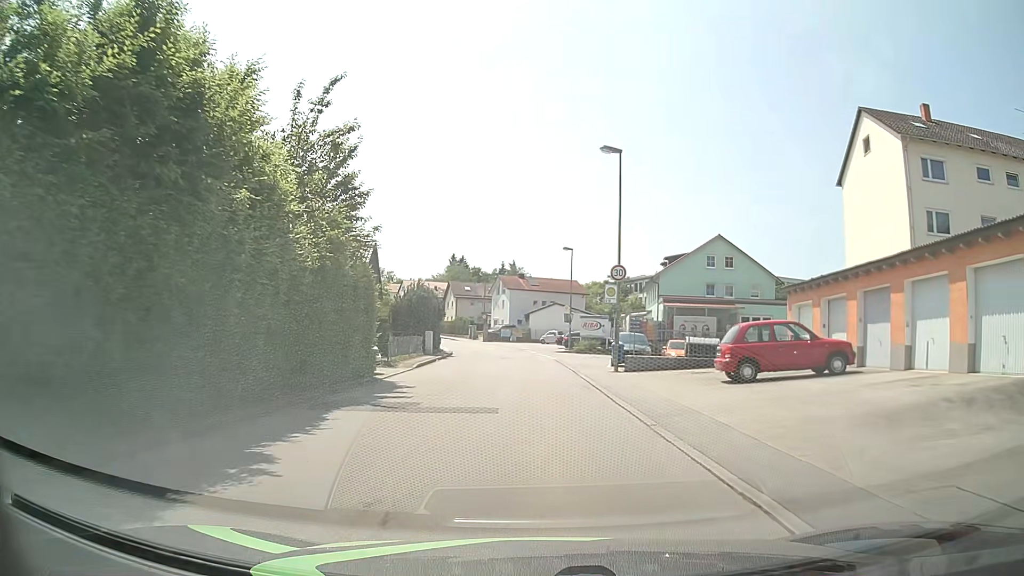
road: unclassified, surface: asphalt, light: Day
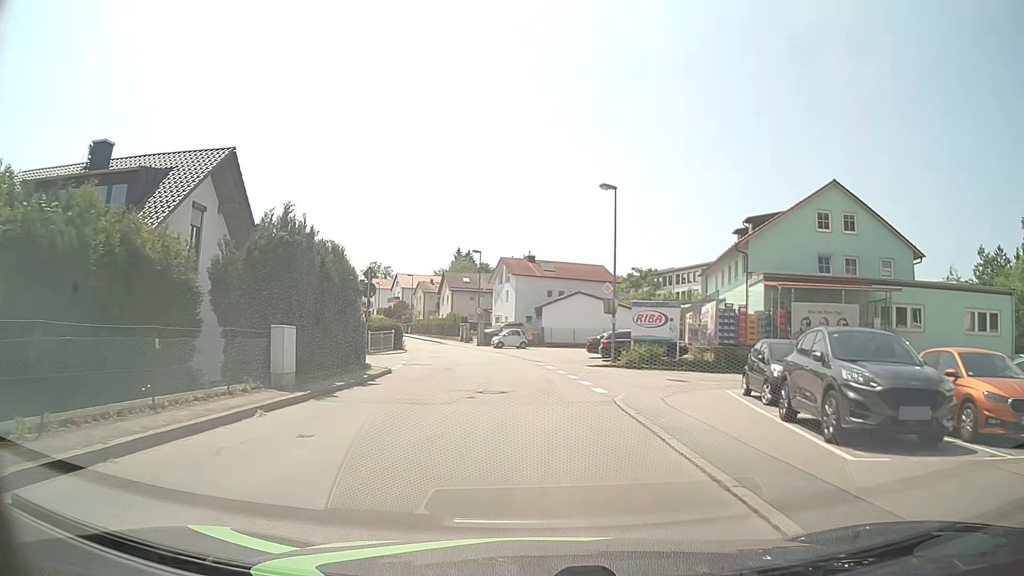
(-0.1, +23.1) m; -1°
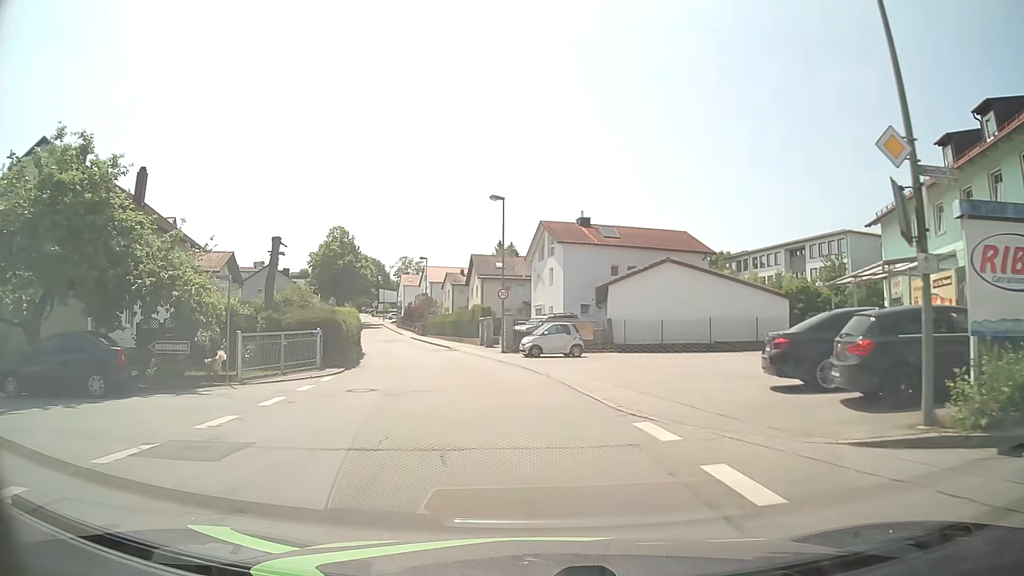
(-0.6, +23.1) m; -4°
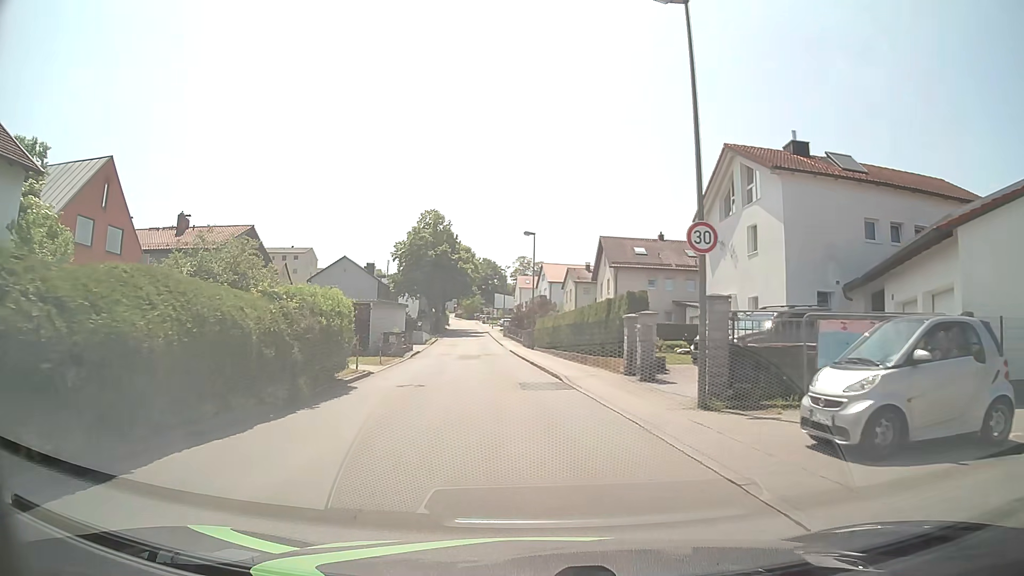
(-2.1, +22.8) m; -12°
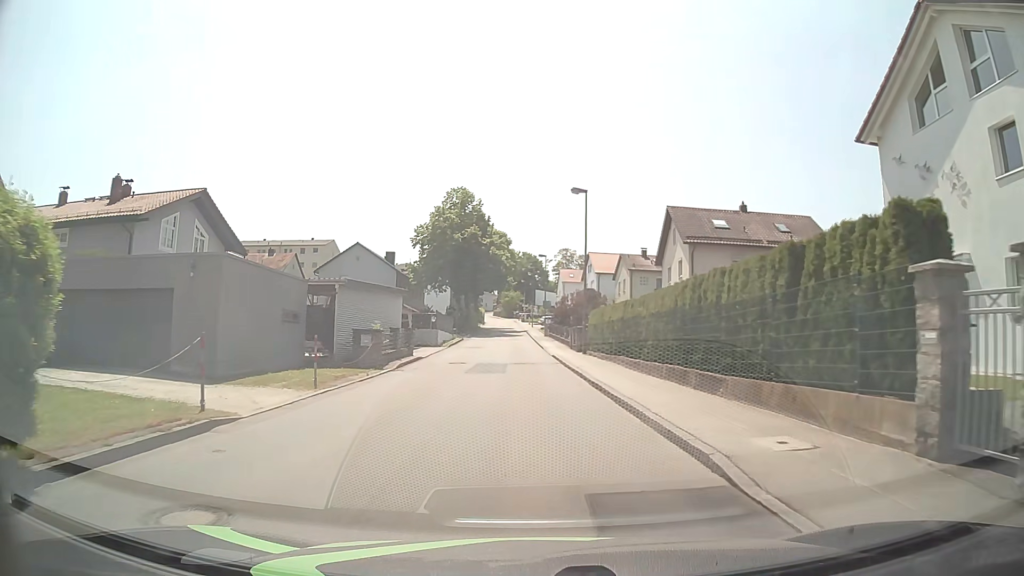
(-0.2, +13.8) m; -3°
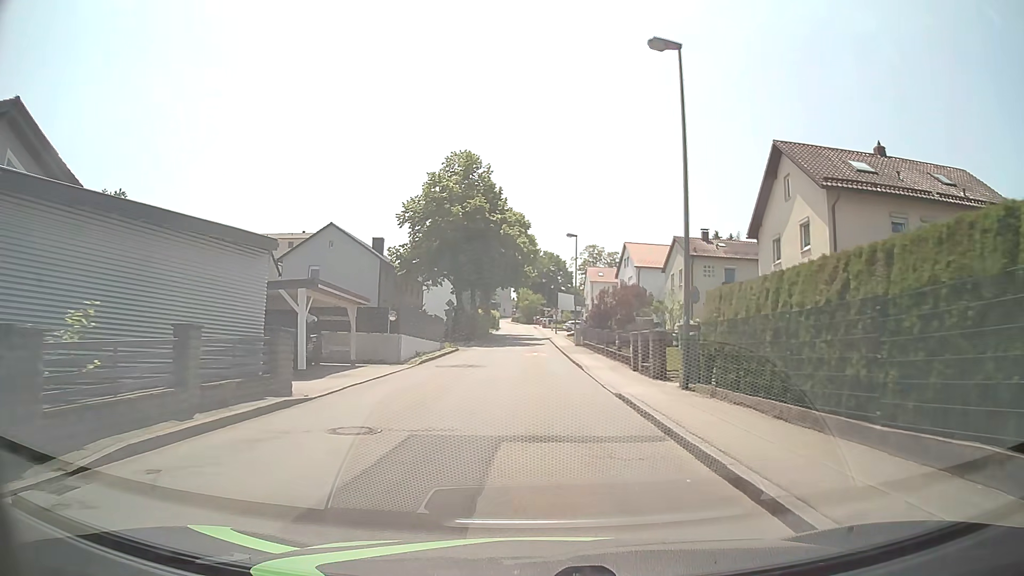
(-0.3, +18.4) m; -1°
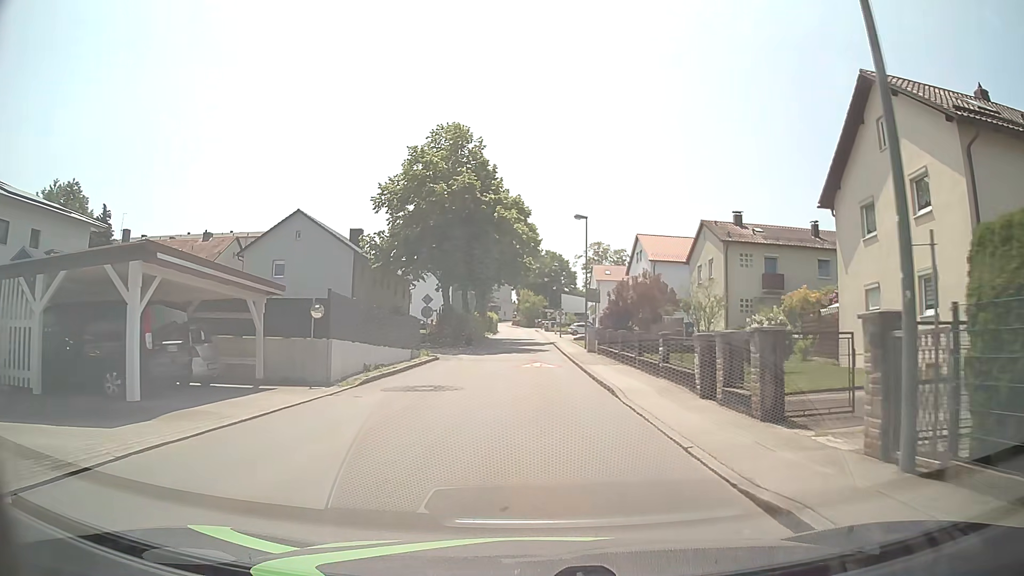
(0.0, +9.2) m; 0°
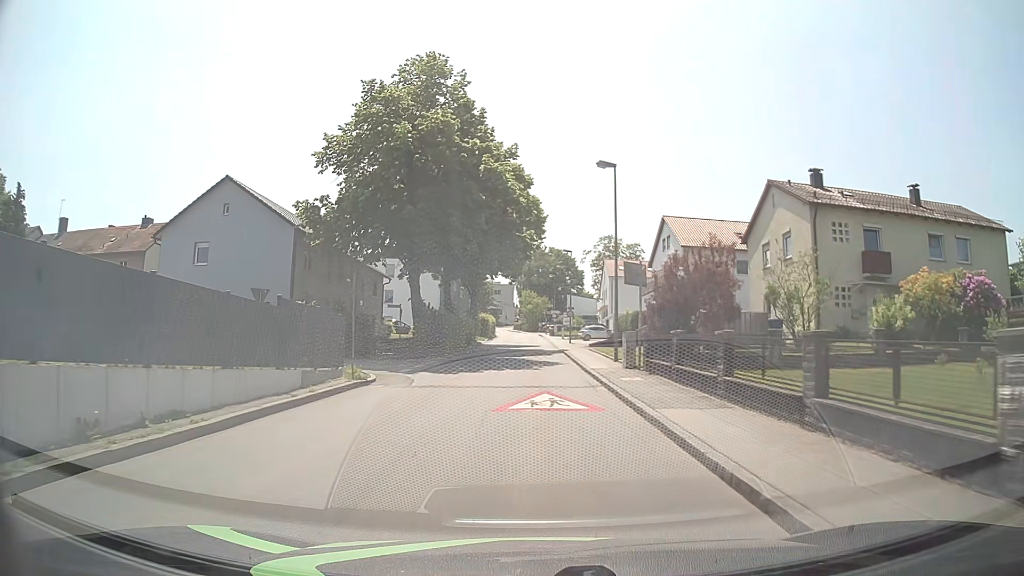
(-0.1, +13.7) m; -1°
